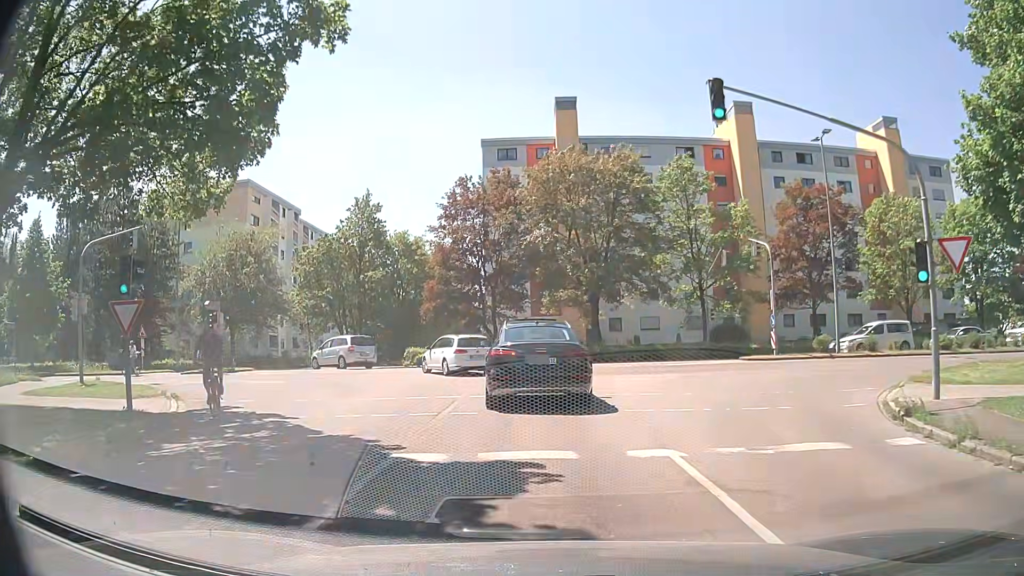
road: residential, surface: asphalt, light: Day
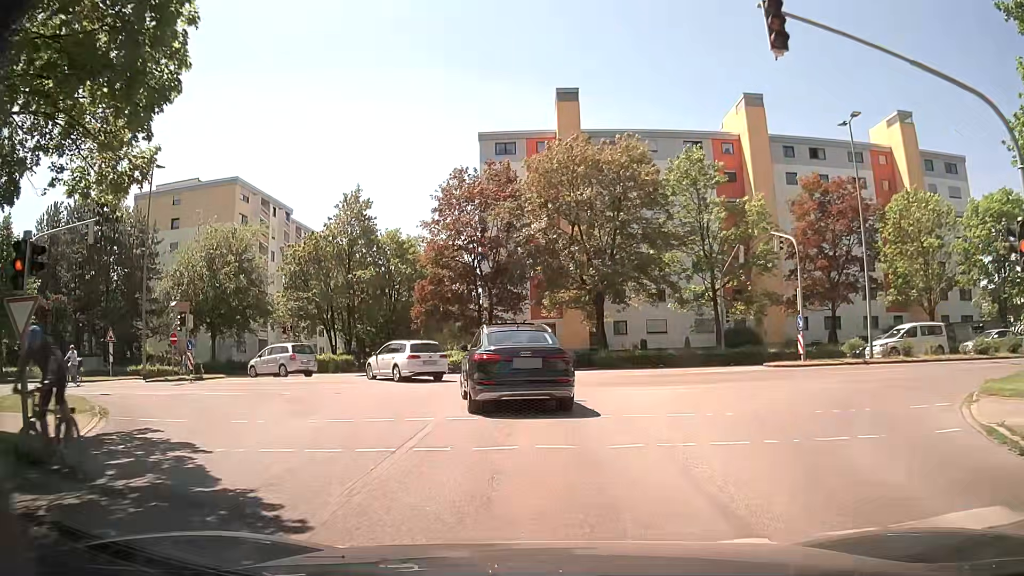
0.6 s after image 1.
(0.0, +3.5) m; 0°
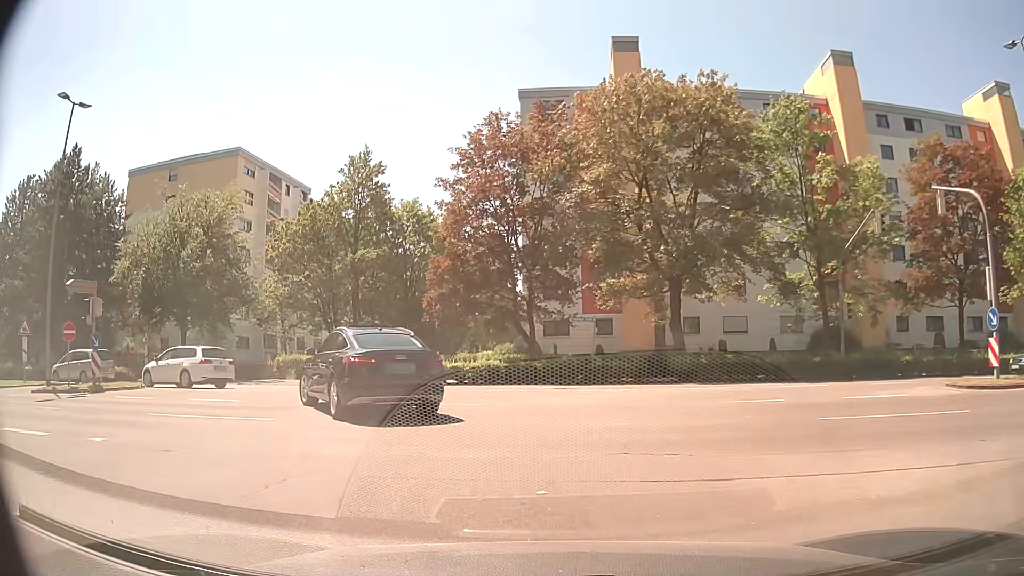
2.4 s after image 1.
(-0.3, +10.9) m; -5°
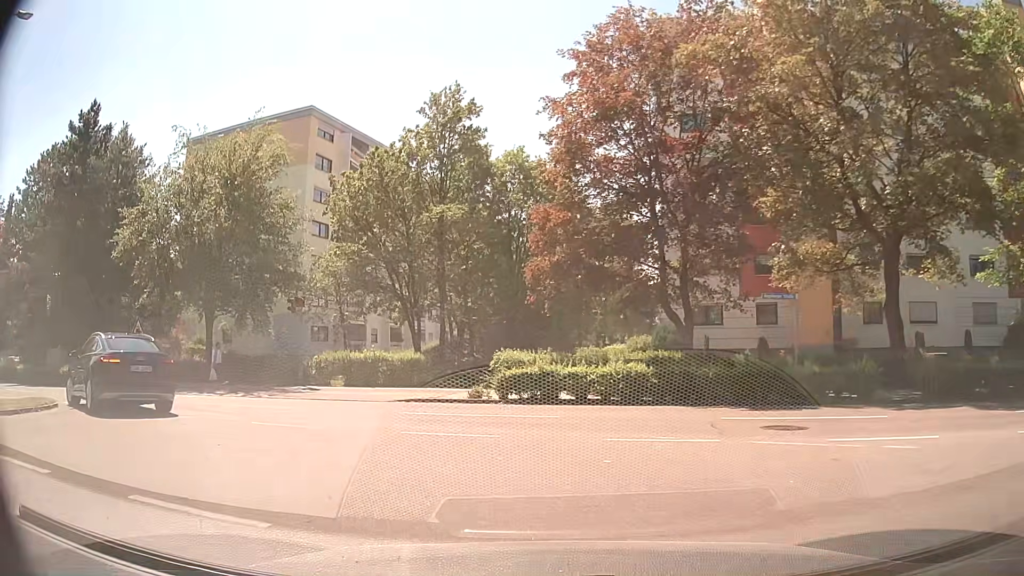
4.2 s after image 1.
(-0.8, +10.6) m; -9°
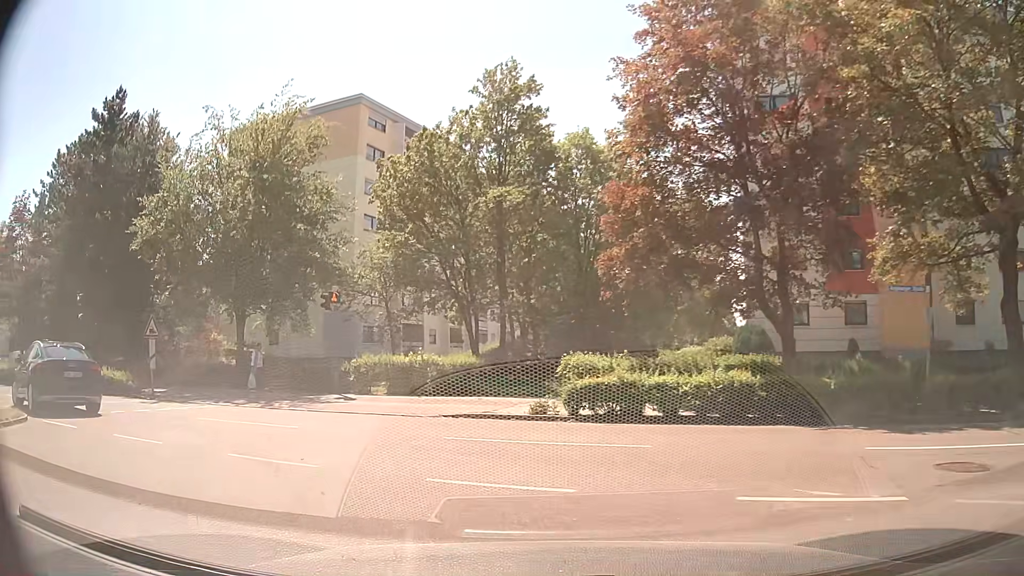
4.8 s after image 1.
(-0.2, +3.3) m; -6°
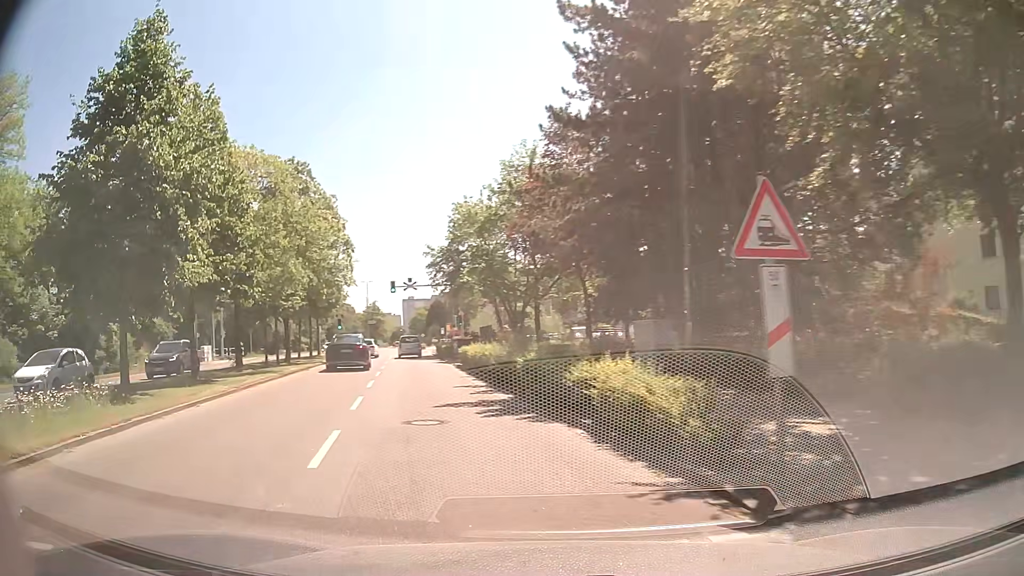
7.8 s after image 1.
(-7.6, +15.4) m; -58°
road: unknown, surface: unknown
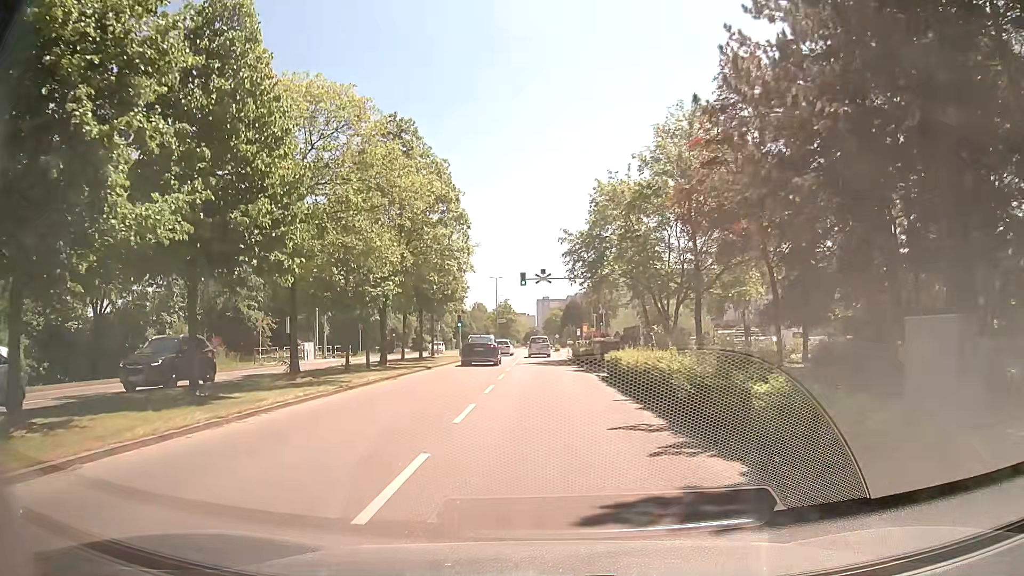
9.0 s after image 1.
(-1.2, +8.4) m; -13°
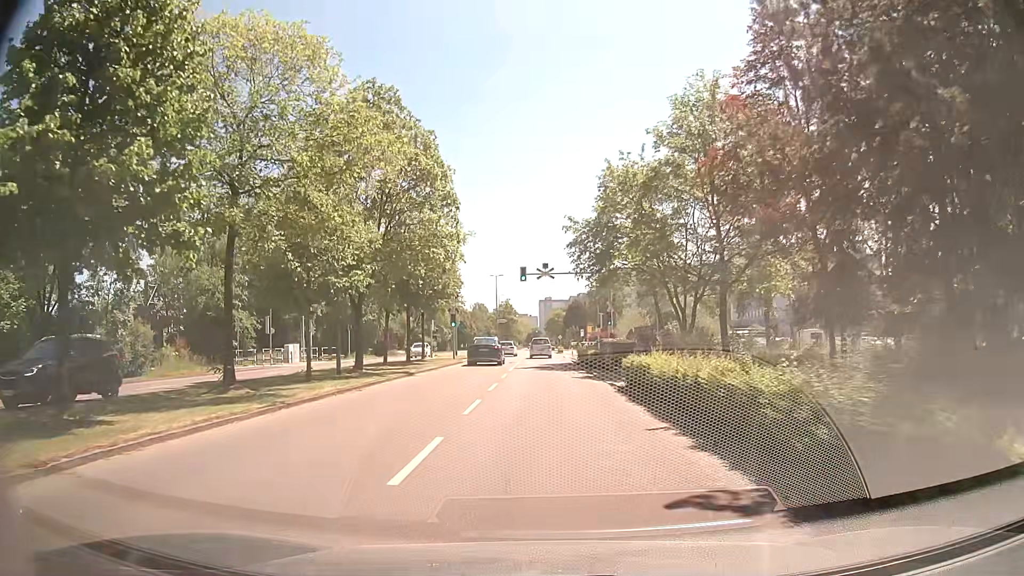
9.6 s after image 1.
(0.0, +4.8) m; +1°
(0, +10) (0, +20) (0, +30) (-1, +40) (-1, +50) (-1, +60) (-1, +70) (-1, +80) (-1, +90) (-2, +100) m
